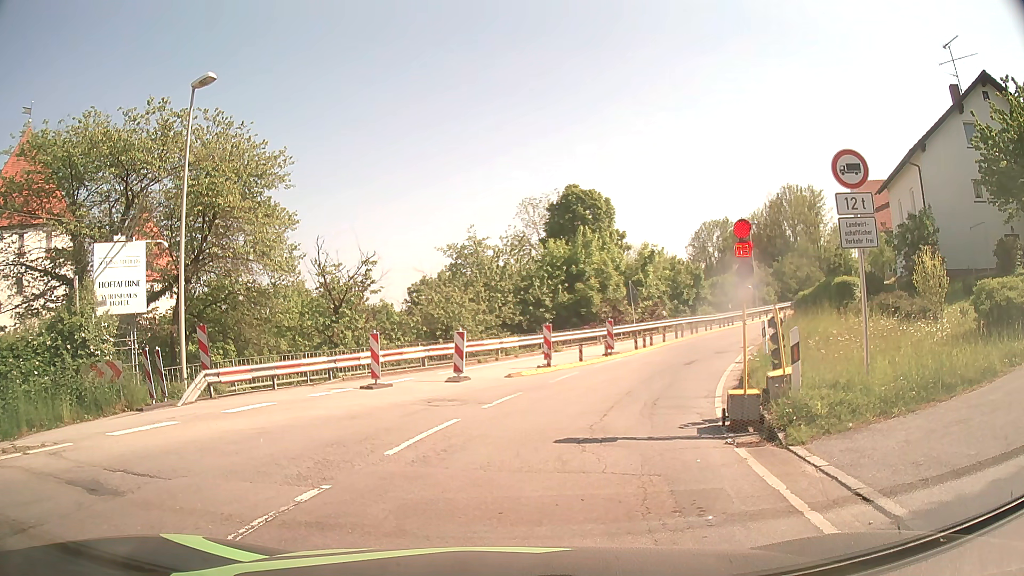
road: secondary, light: Day
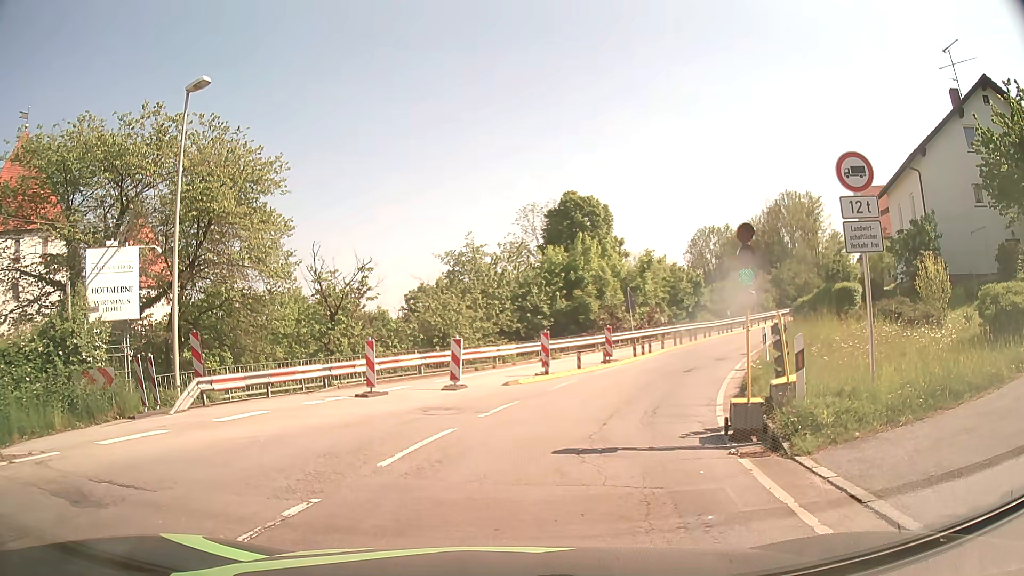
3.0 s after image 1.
(0.0, +0.3) m; 0°
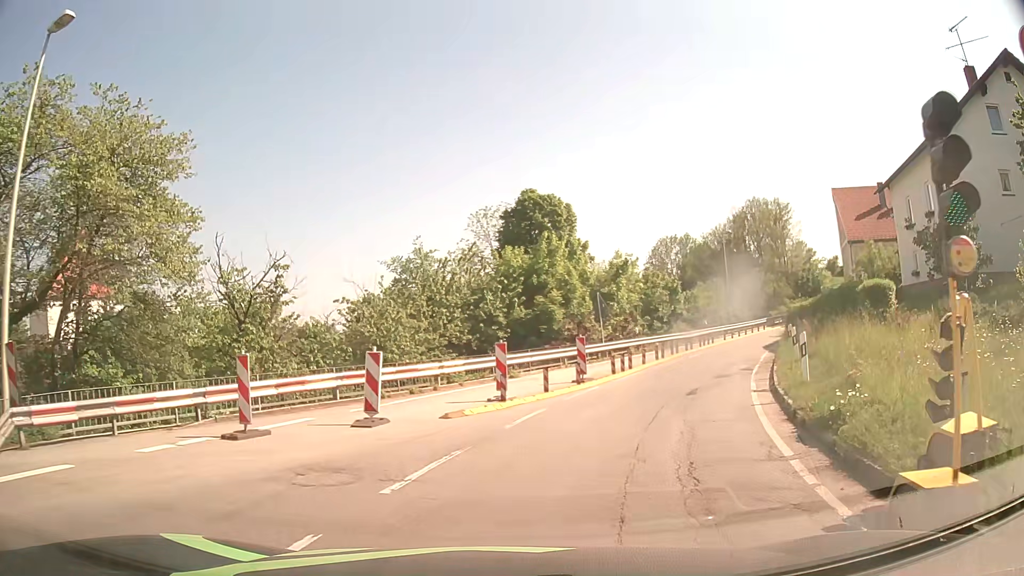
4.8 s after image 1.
(+0.4, +5.6) m; +6°
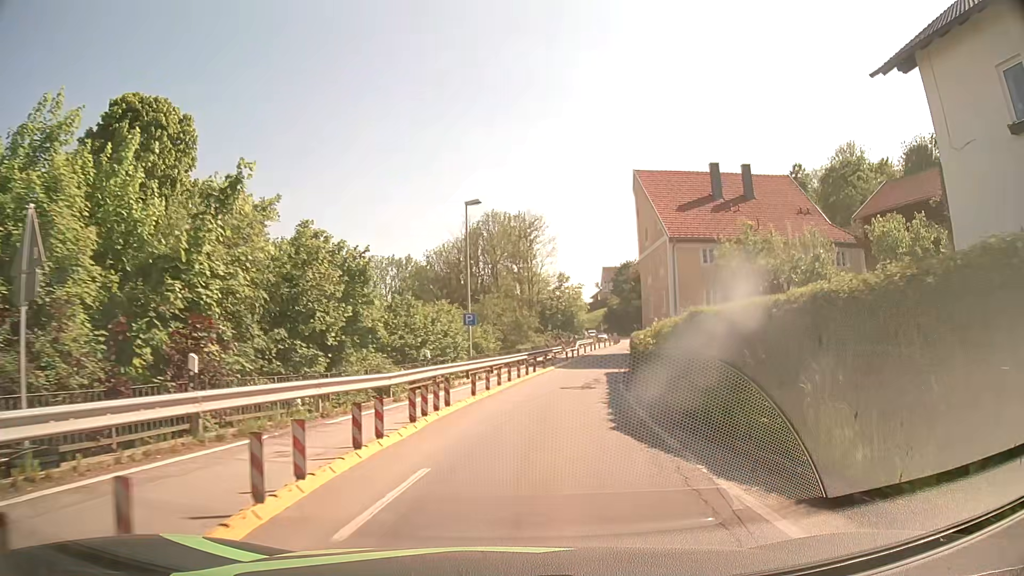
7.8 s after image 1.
(+6.2, +23.5) m; +23°
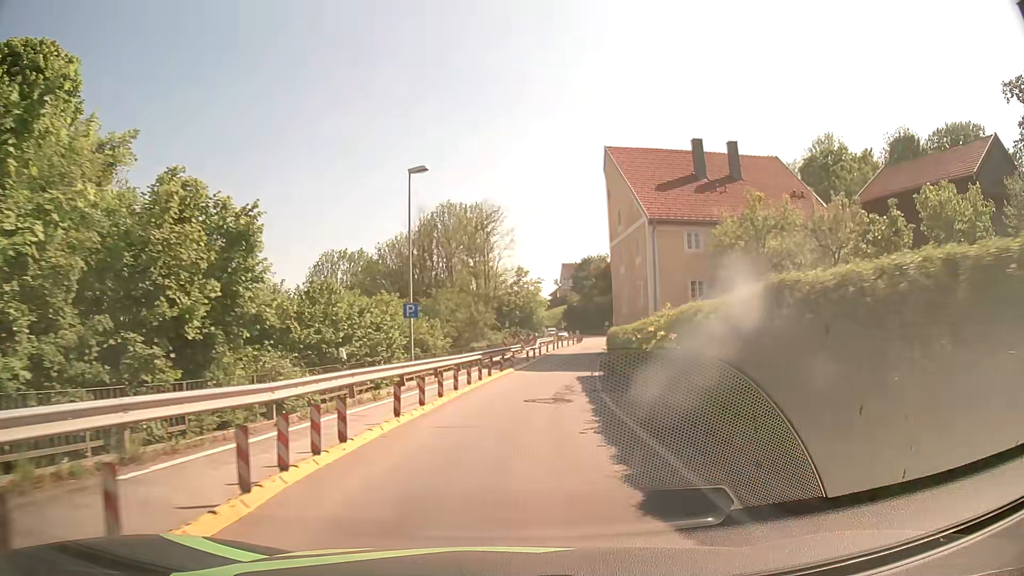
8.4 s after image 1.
(+0.3, +5.7) m; +4°
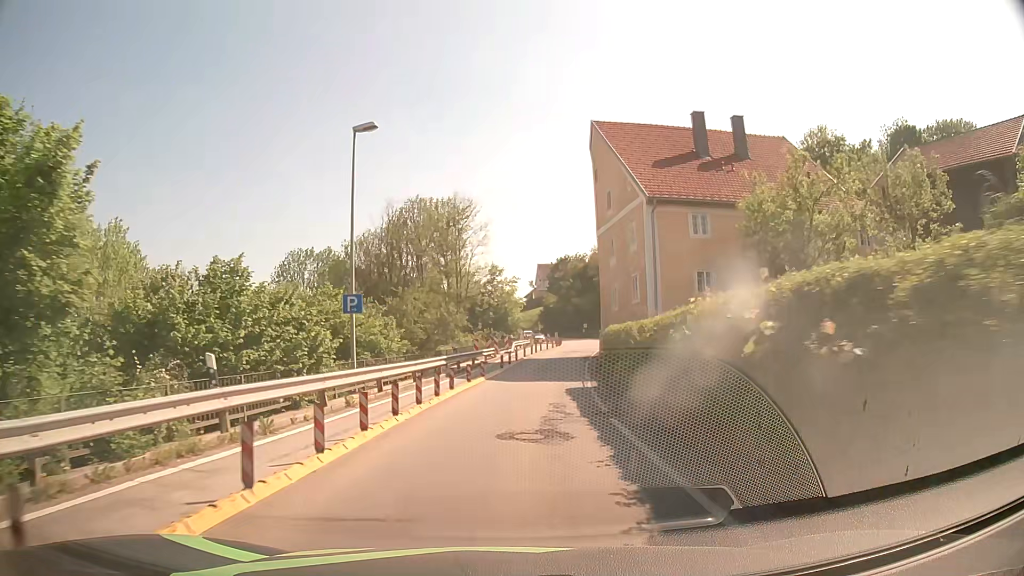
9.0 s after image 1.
(+0.2, +5.7) m; +2°
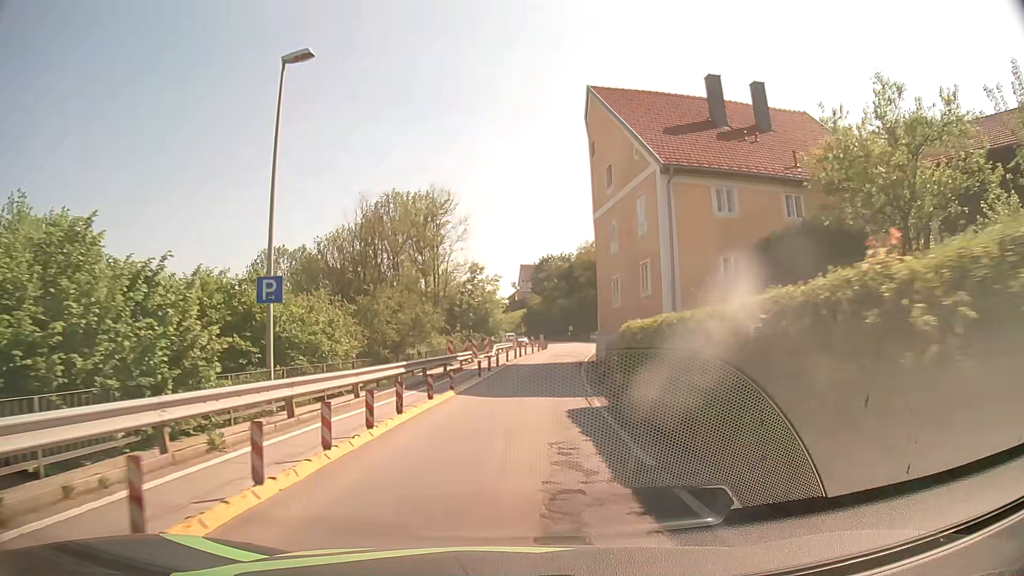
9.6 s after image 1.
(+0.1, +5.9) m; +2°
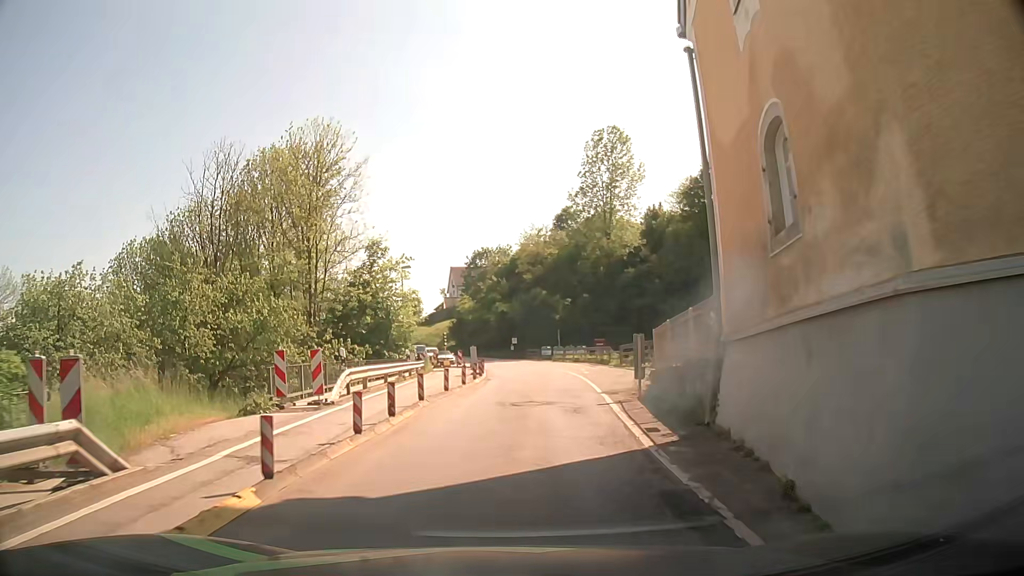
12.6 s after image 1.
(+1.6, +27.8) m; +4°
(0, +10) (+1, +20) (+2, +30) (+2, +40) (+1, +50) (0, +60) (-2, +70) (-4, +79) (-7, +89) (-10, +98) m
